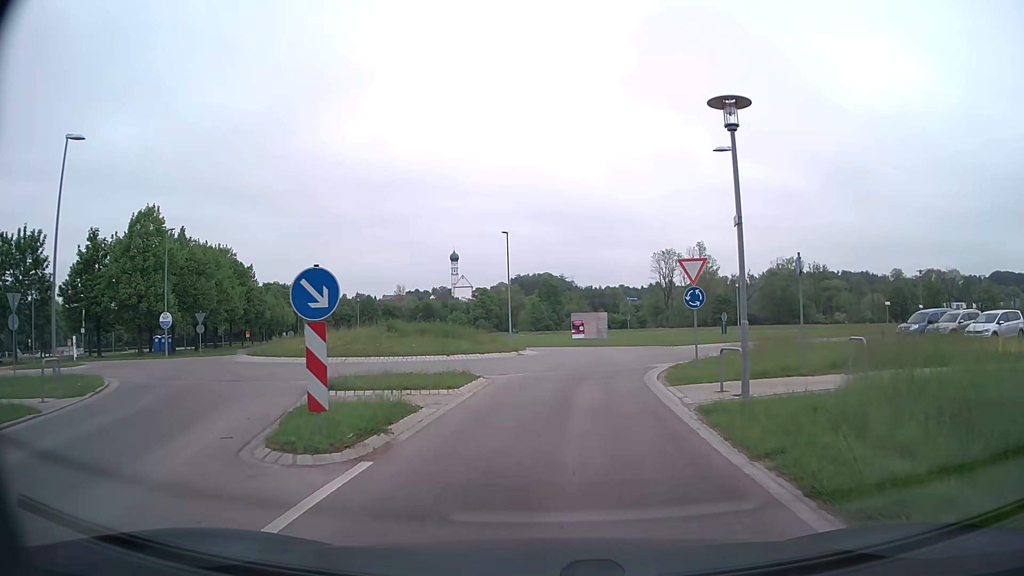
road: tertiary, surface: asphalt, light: Day
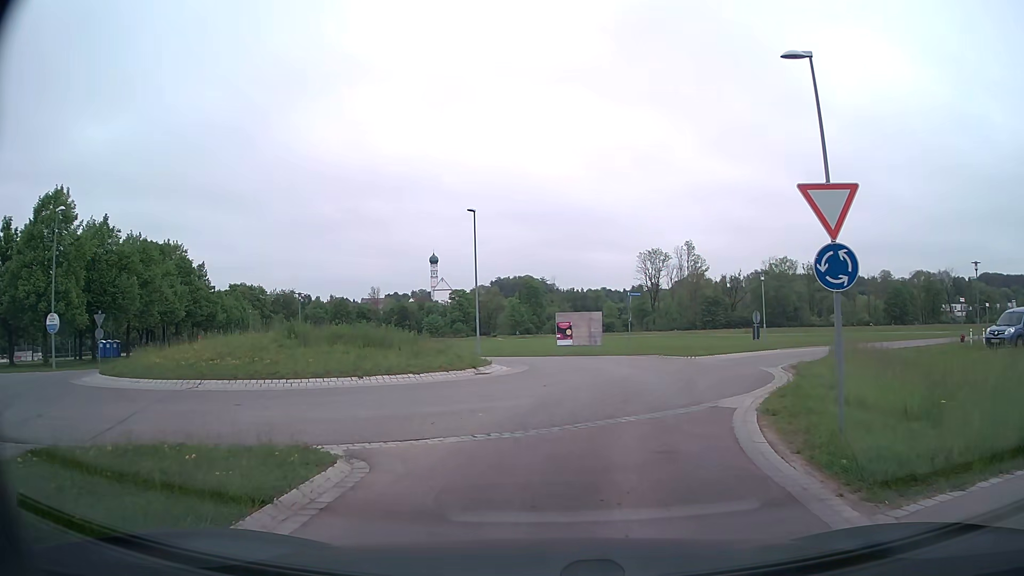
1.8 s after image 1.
(+0.1, +9.9) m; +1°
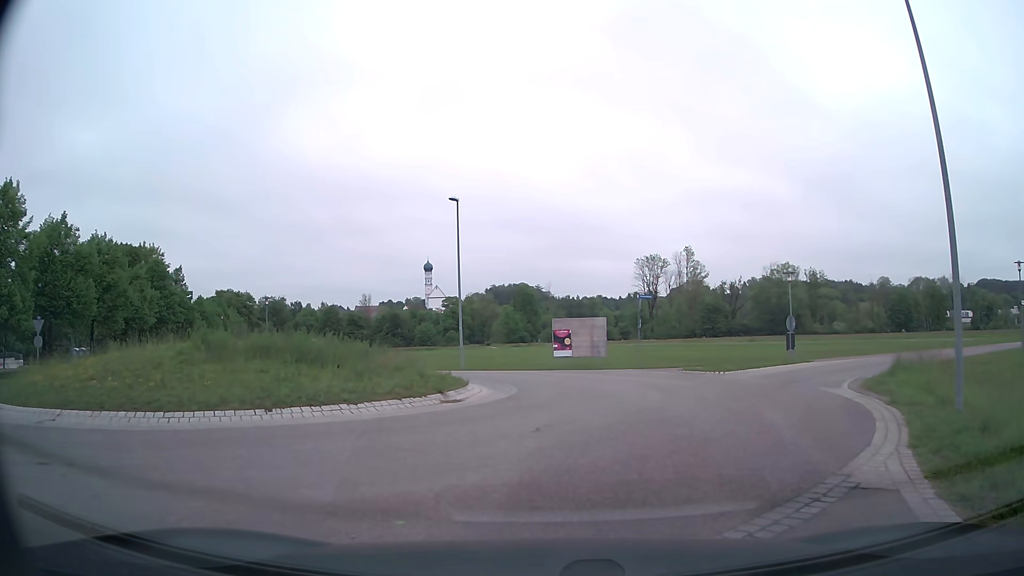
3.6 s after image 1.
(0.0, +5.2) m; 0°
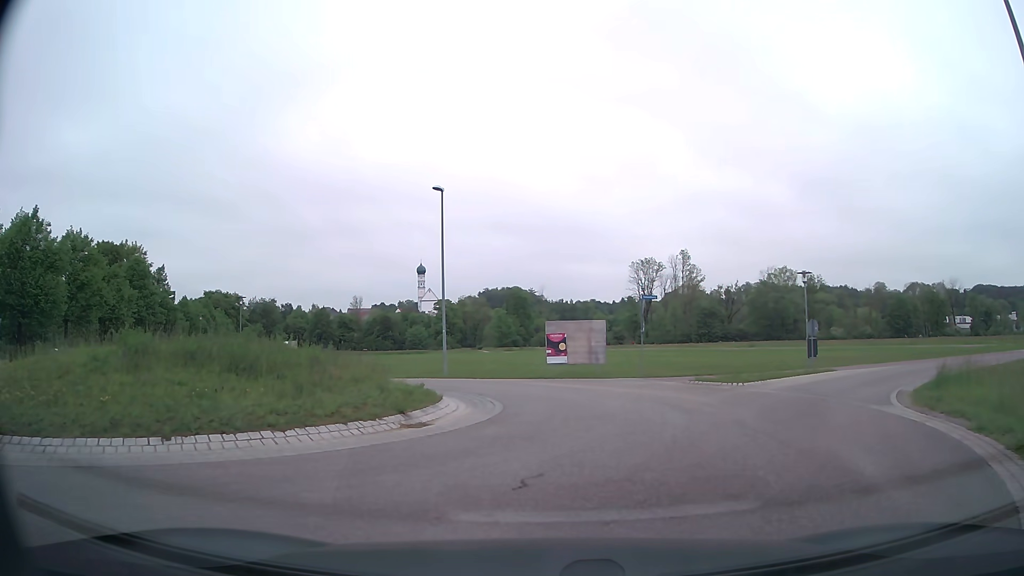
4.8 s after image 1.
(0.0, +3.2) m; +1°
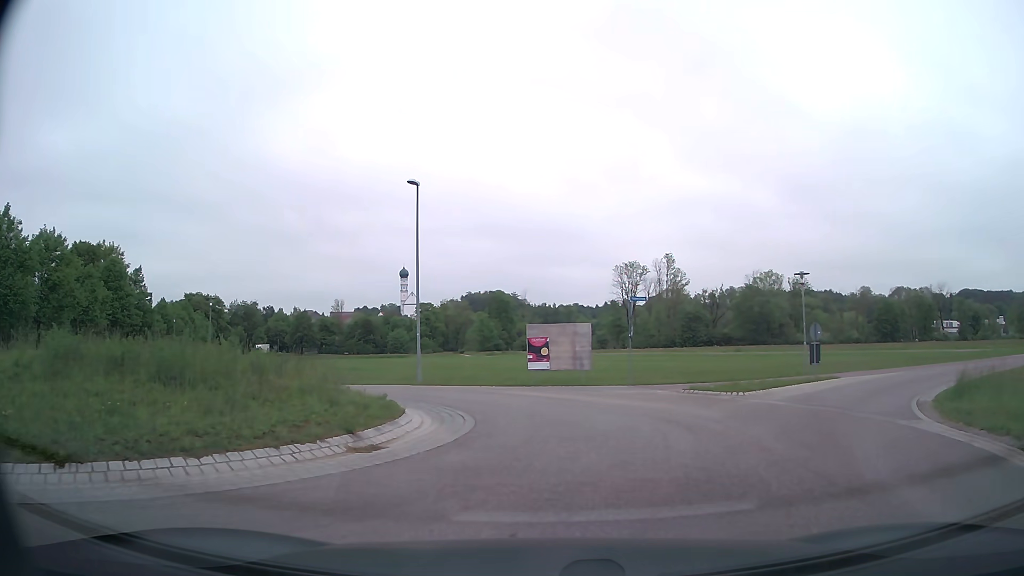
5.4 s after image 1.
(0.0, +1.9) m; +1°
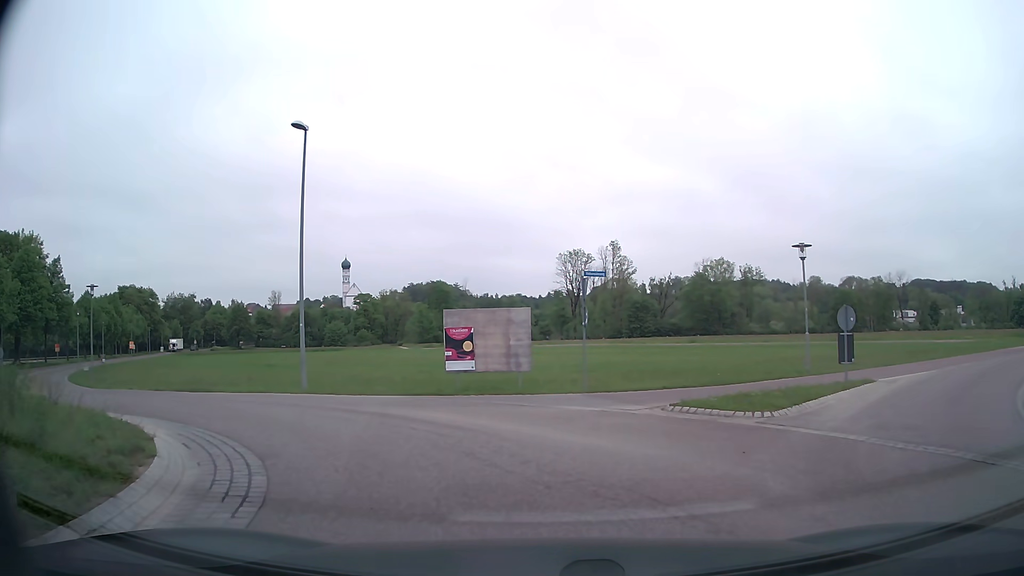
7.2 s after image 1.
(+0.5, +7.0) m; +6°
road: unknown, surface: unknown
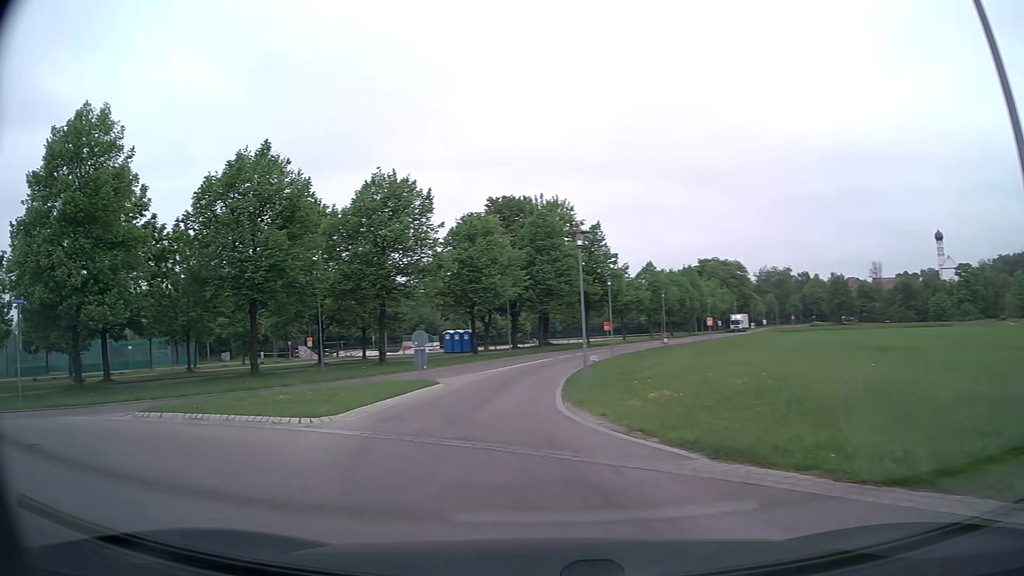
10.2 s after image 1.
(-5.0, +13.5) m; -52°
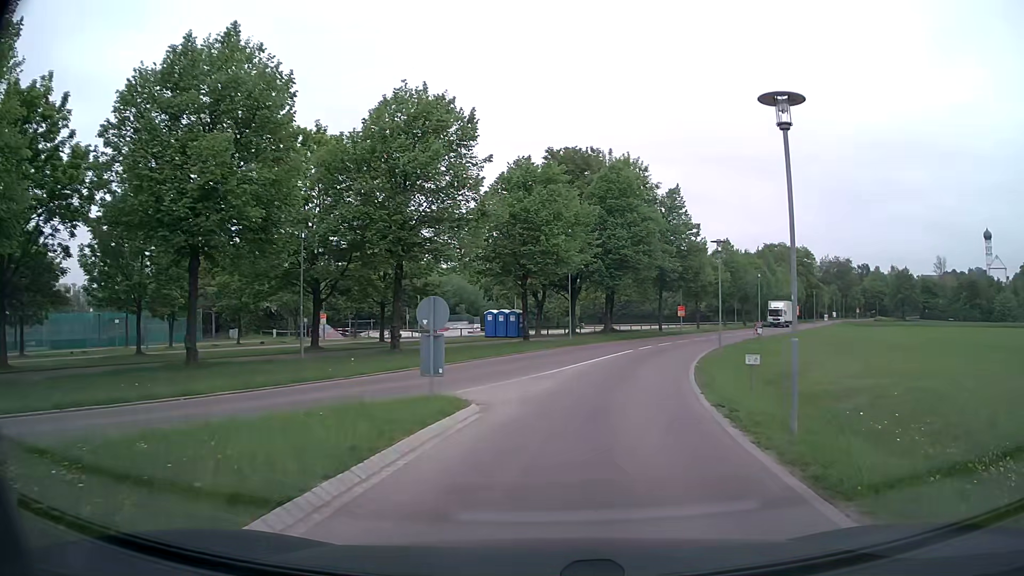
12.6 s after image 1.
(-1.6, +12.1) m; -4°
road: tertiary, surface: asphalt
(+1, +10) (+2, +20) (+5, +30) (+8, +39) (+12, +48) (+17, +57) (+22, +65) (+27, +74) (+32, +83) (+37, +92) m
